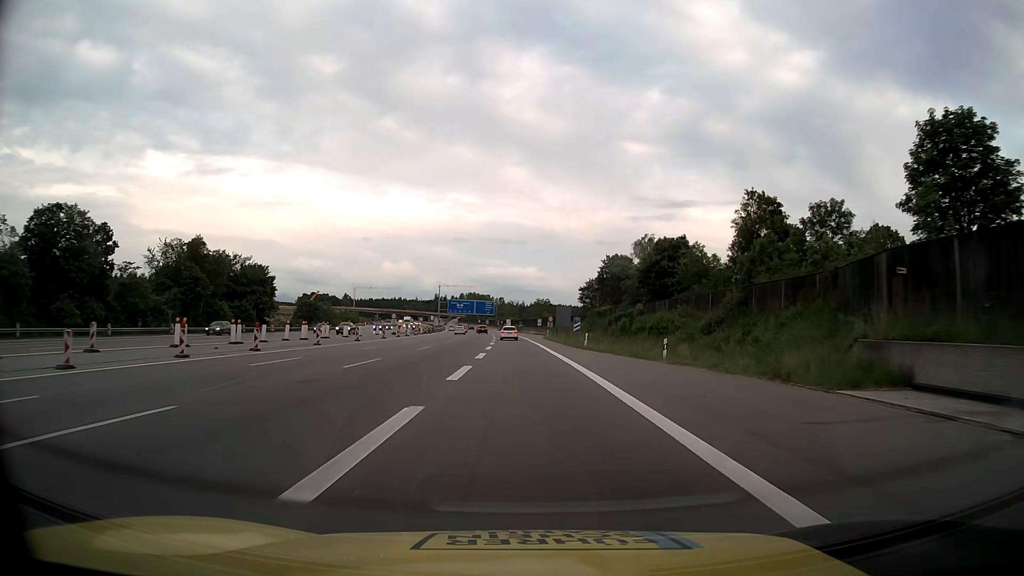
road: motorway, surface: asphalt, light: Day
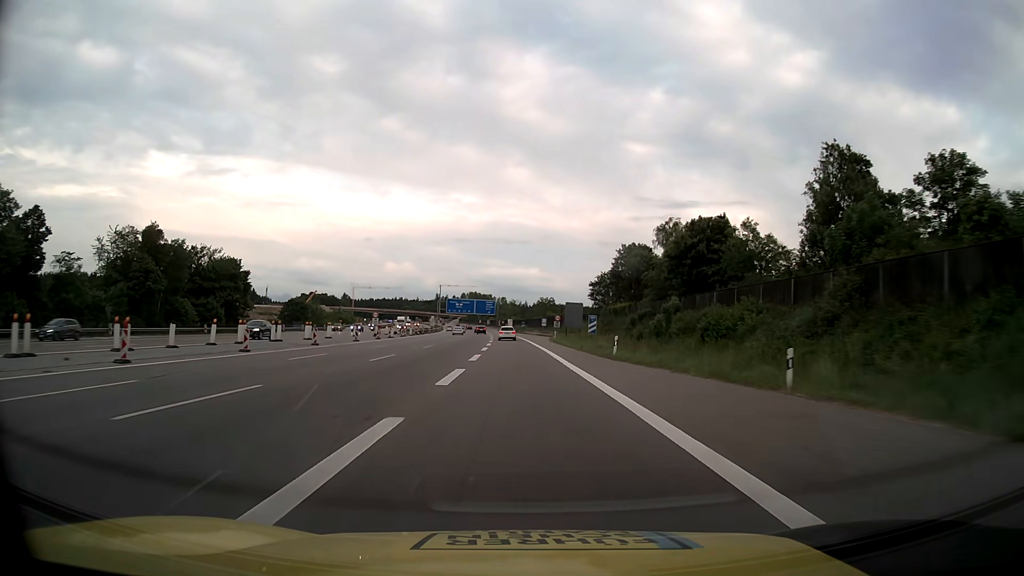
(0.0, +13.5) m; 0°
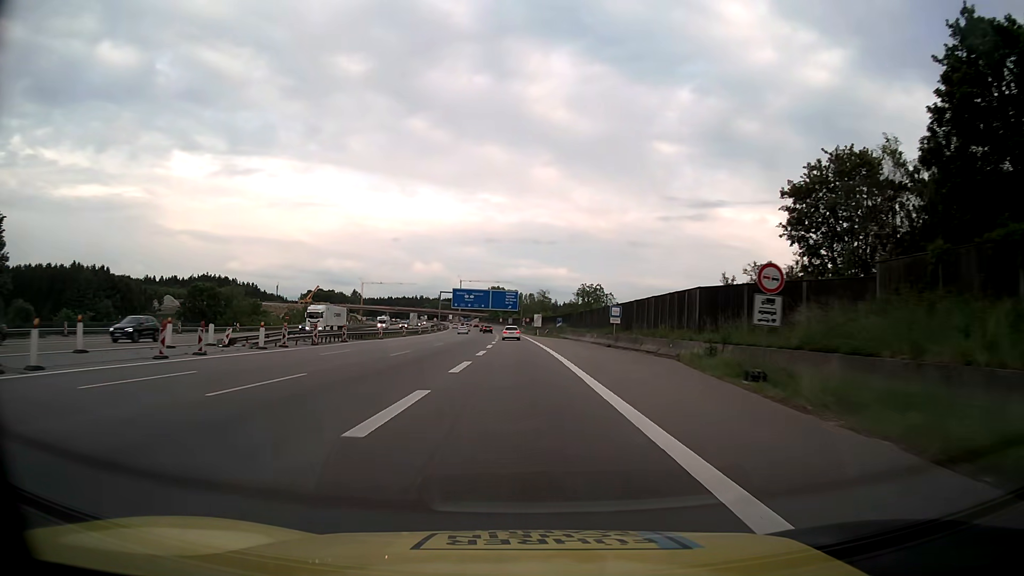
(-1.2, +67.6) m; -2°
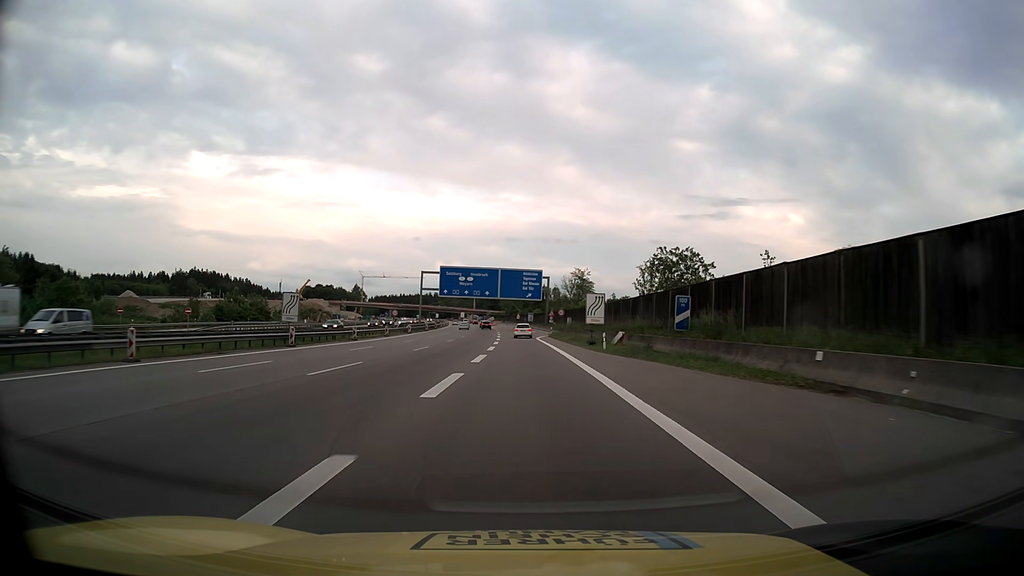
(-1.1, +67.6) m; -2°
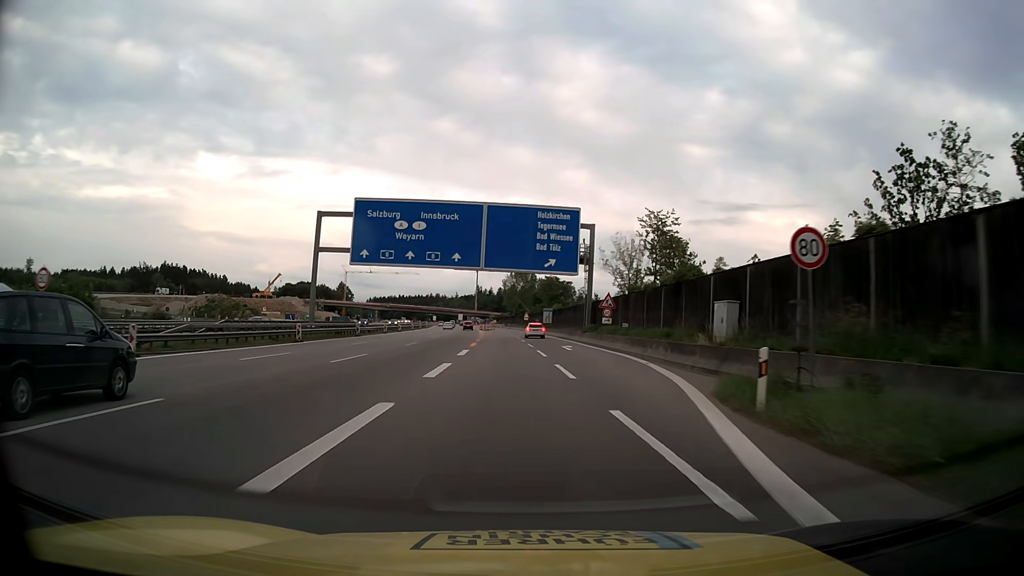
(-0.6, +67.7) m; -1°
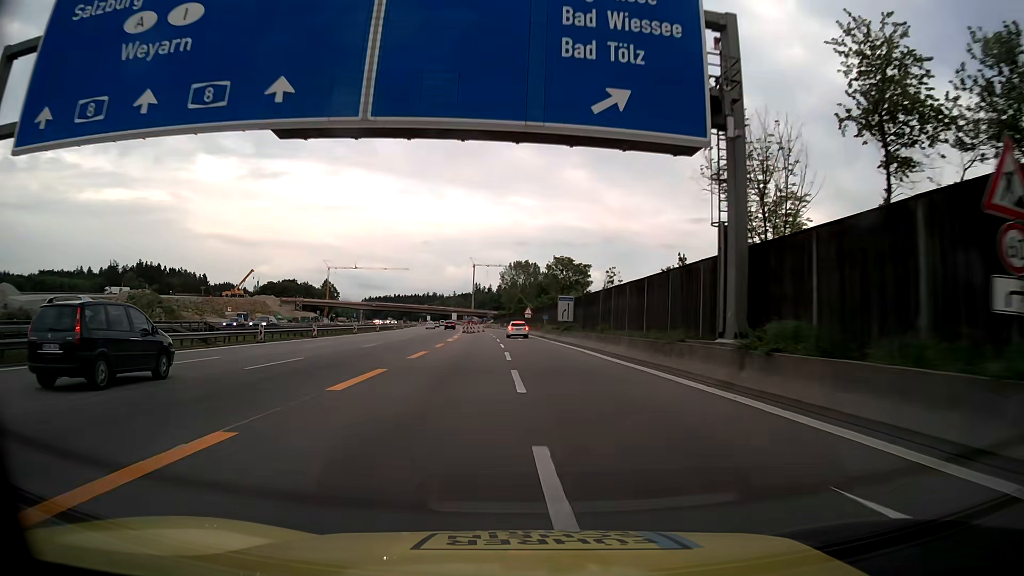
(+0.1, +39.9) m; 0°
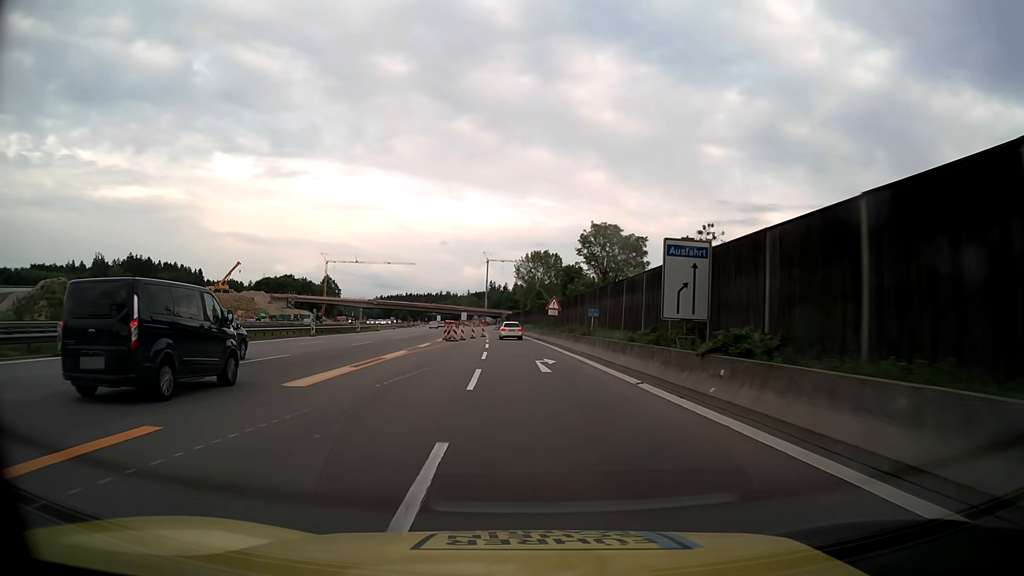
(-0.5, +35.4) m; -1°
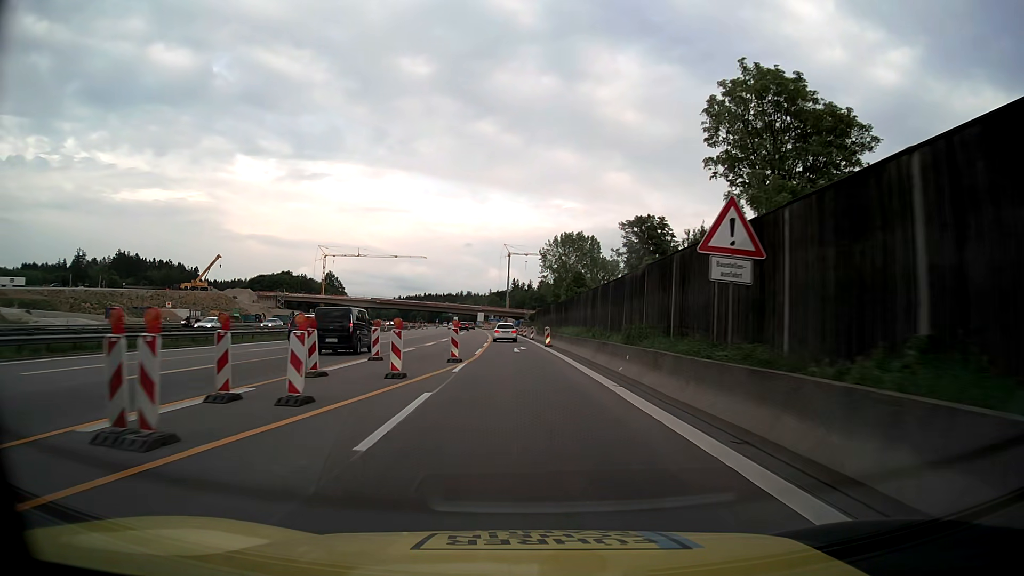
(-0.7, +42.5) m; -2°
(0, +10) (0, +20) (0, +30) (-1, +40) (-1, +50) (-2, +60) (-2, +70) (-3, +80) (-3, +90) (-3, +100) m
